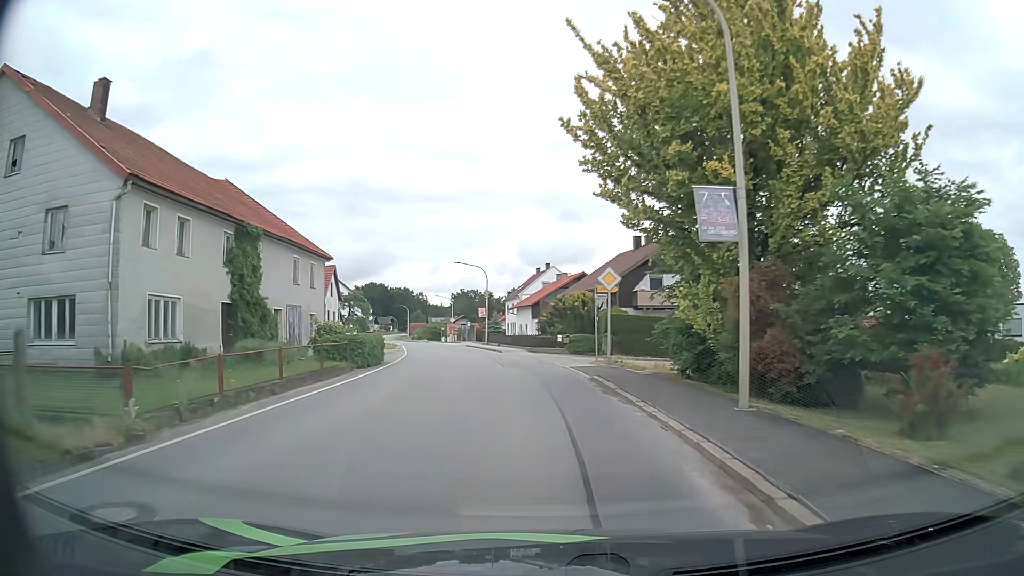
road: secondary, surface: asphalt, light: Day
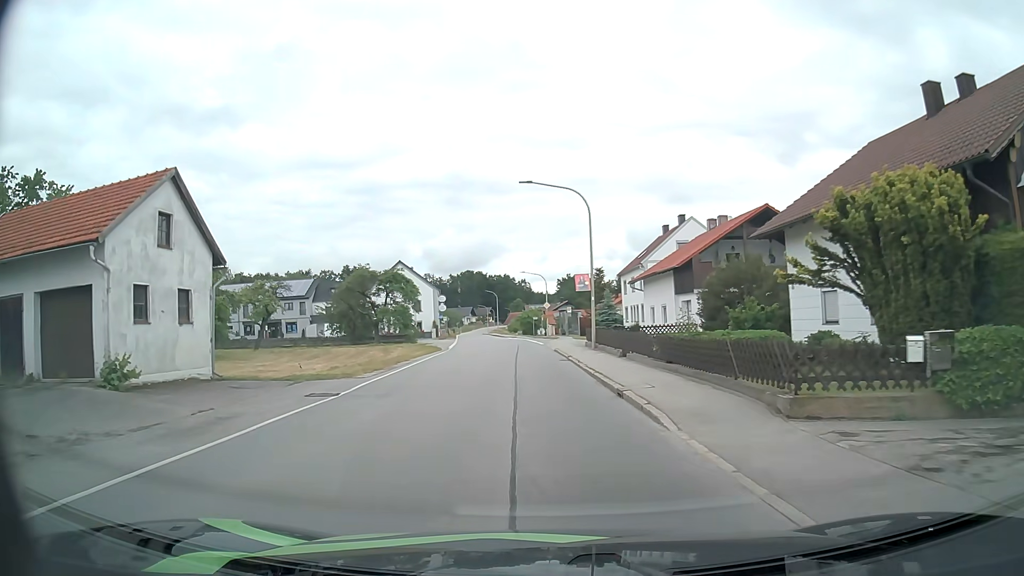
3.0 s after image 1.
(-2.5, +31.3) m; -9°
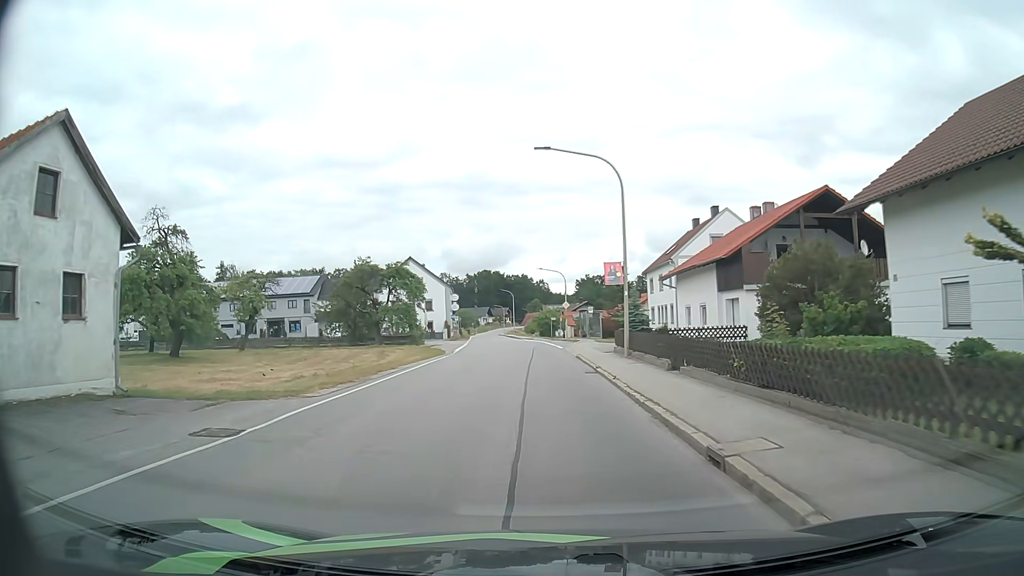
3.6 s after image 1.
(-0.1, +6.0) m; -2°
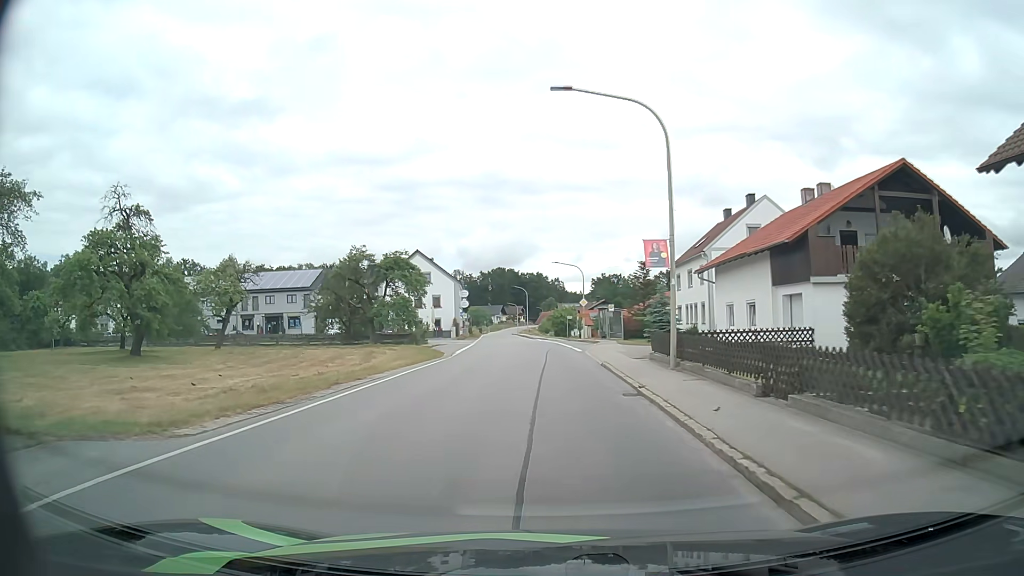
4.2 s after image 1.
(-0.1, +6.2) m; -1°
(0, +10) (0, +20) (0, +30) (0, +40) (-1, +50) (-2, +60) (-3, +70) (-4, +80) (-5, +90) (-6, +100) m
